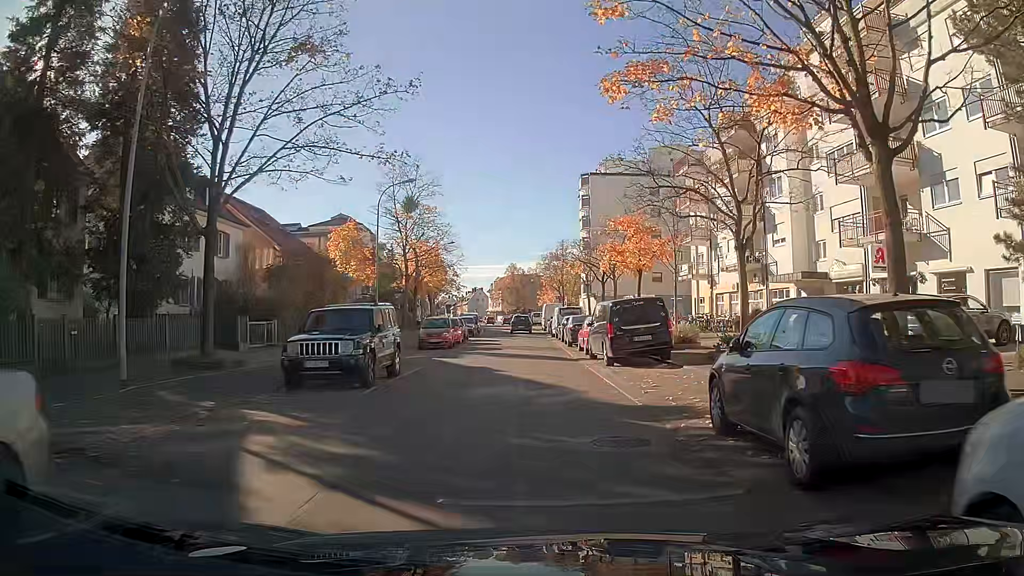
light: Day
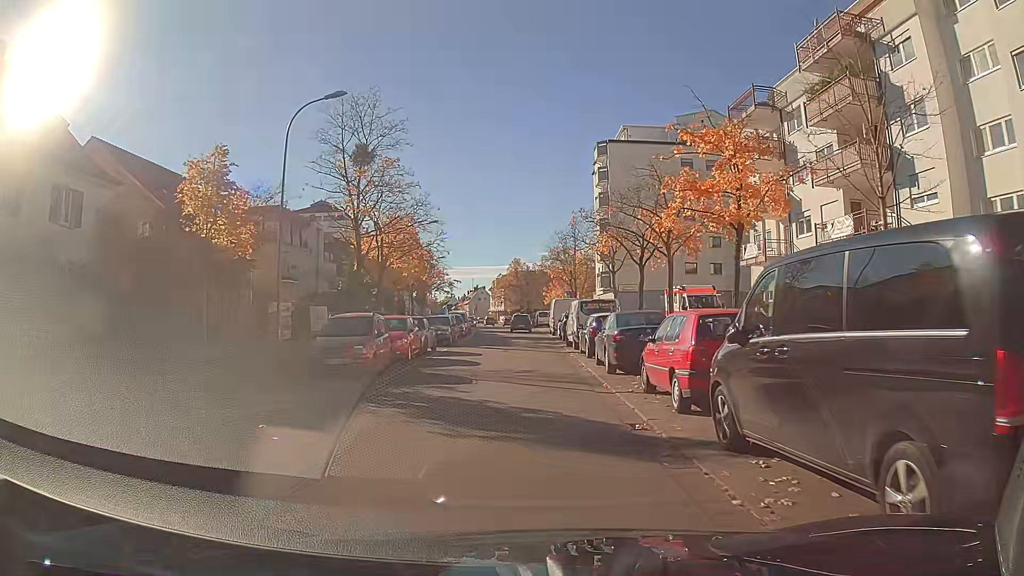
(-0.2, +15.8) m; -1°
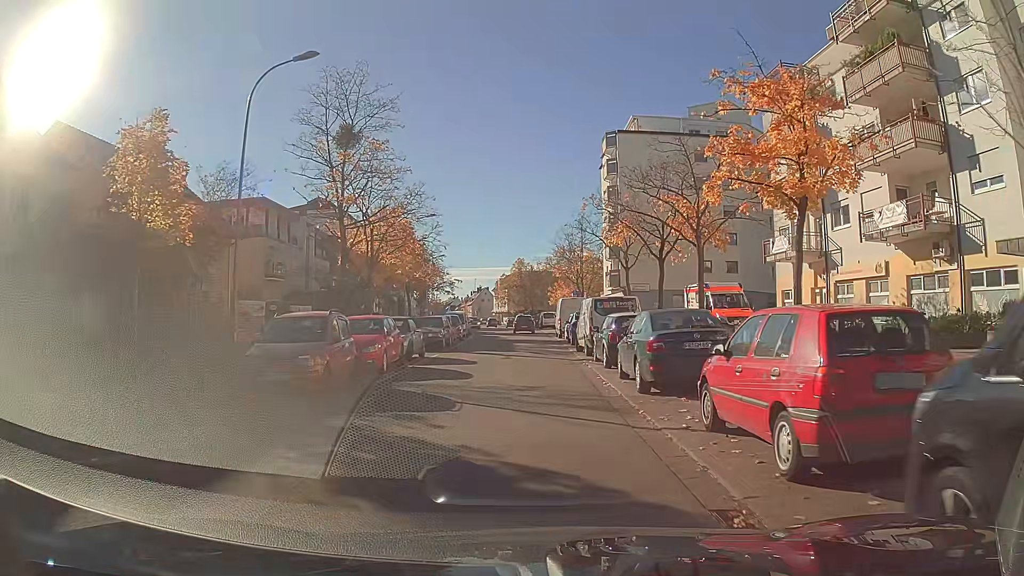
(0.0, +4.0) m; 0°
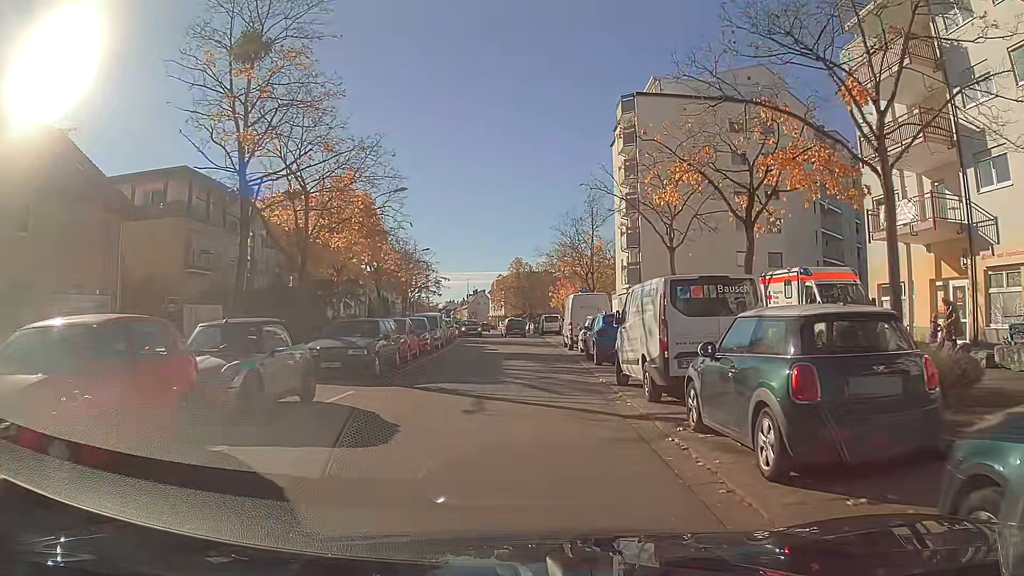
(0.0, +12.1) m; 0°
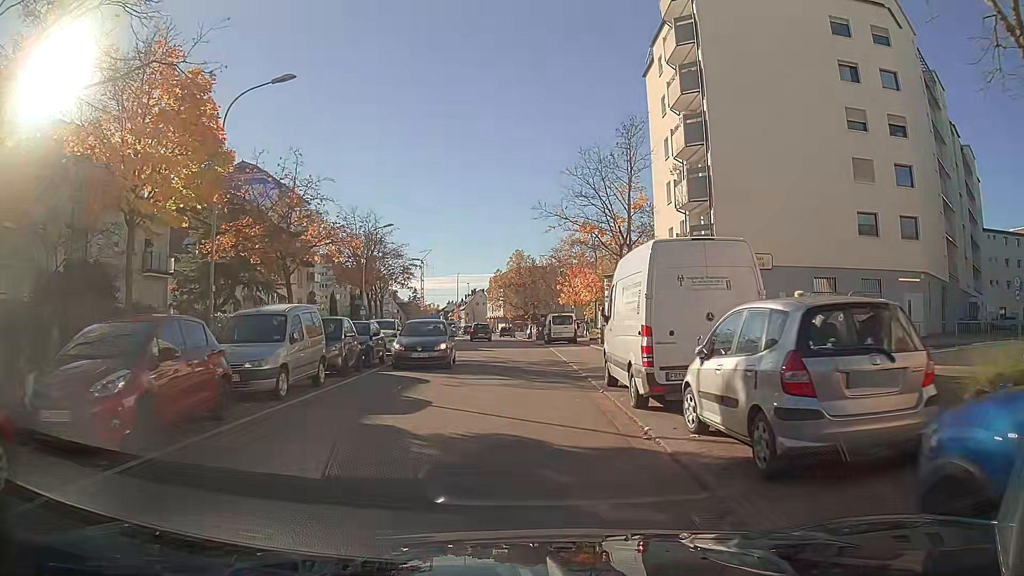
(+0.1, +20.1) m; -1°
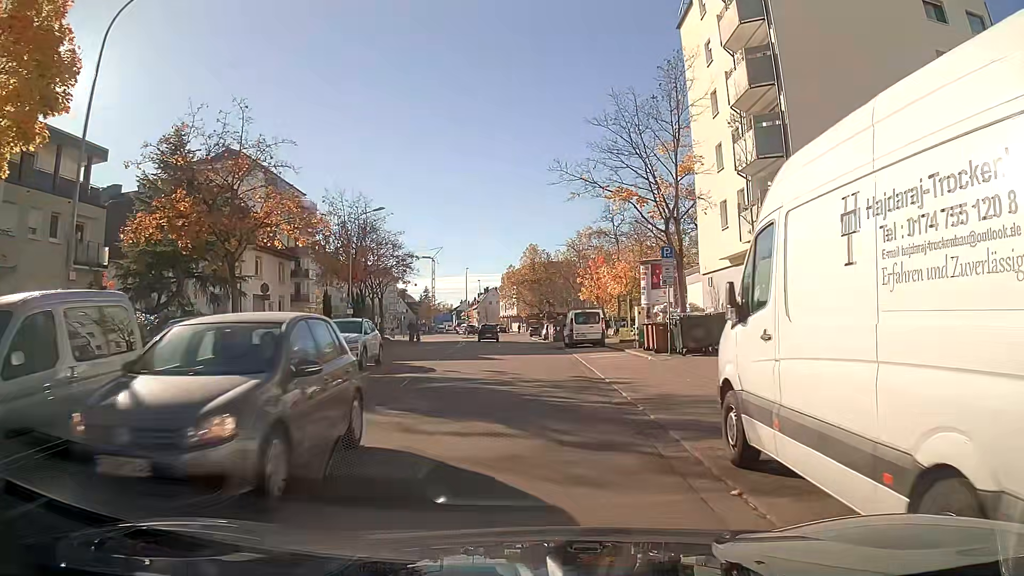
(0.0, +8.0) m; -1°
(0, +10) (0, +20) (-1, +30) (-3, +40) (-3, +50) (-4, +60) (-4, +70) (-5, +80) (-6, +90) (-8, +100) m
